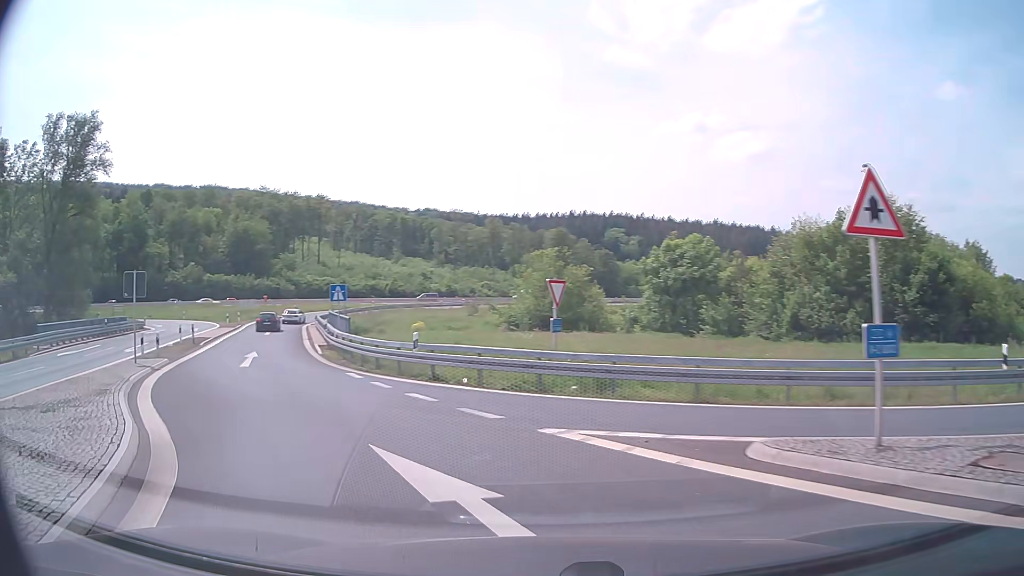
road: motorway_link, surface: asphalt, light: Day
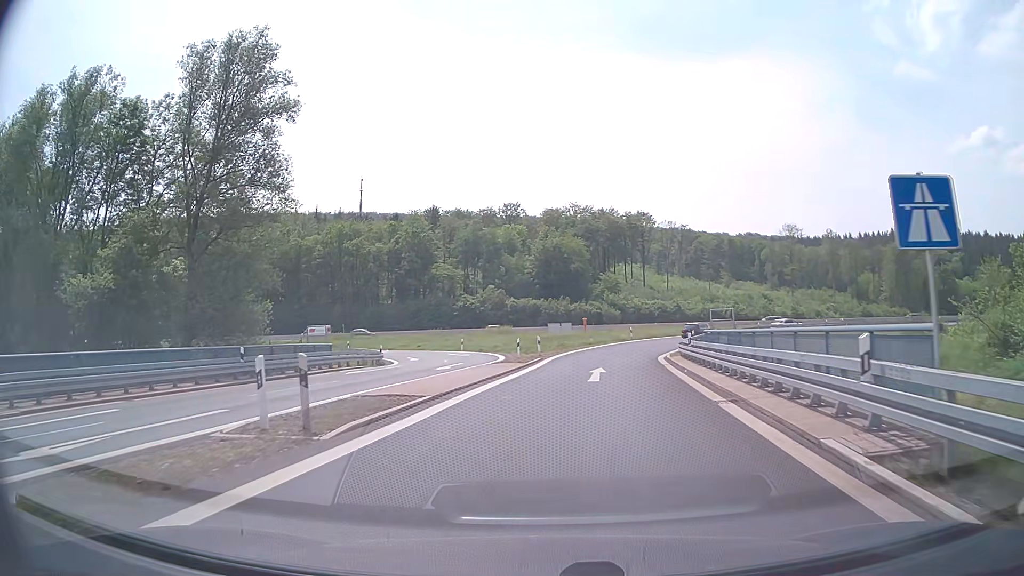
(-10.9, +25.3) m; -28°
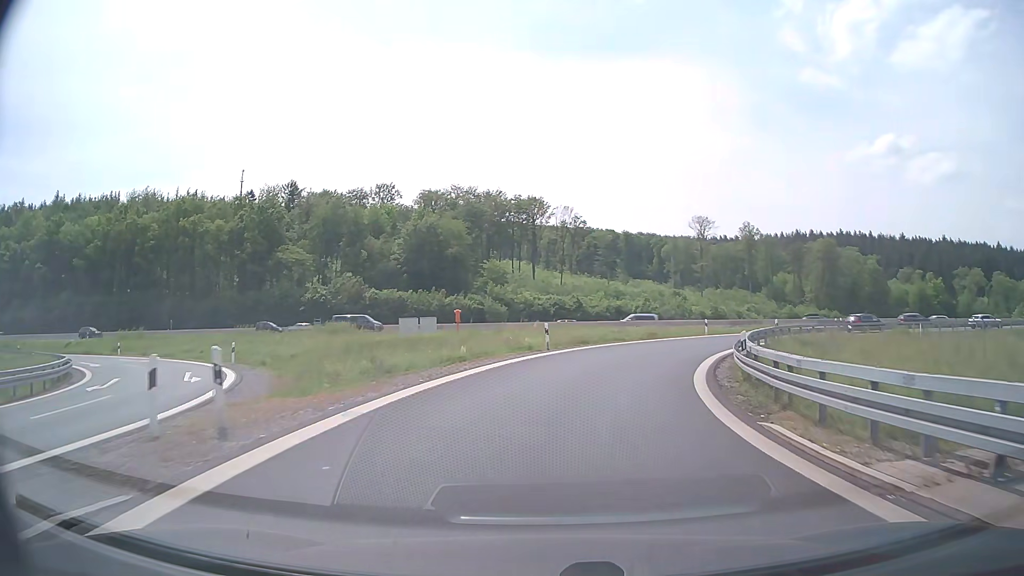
(+1.9, +29.2) m; +9°
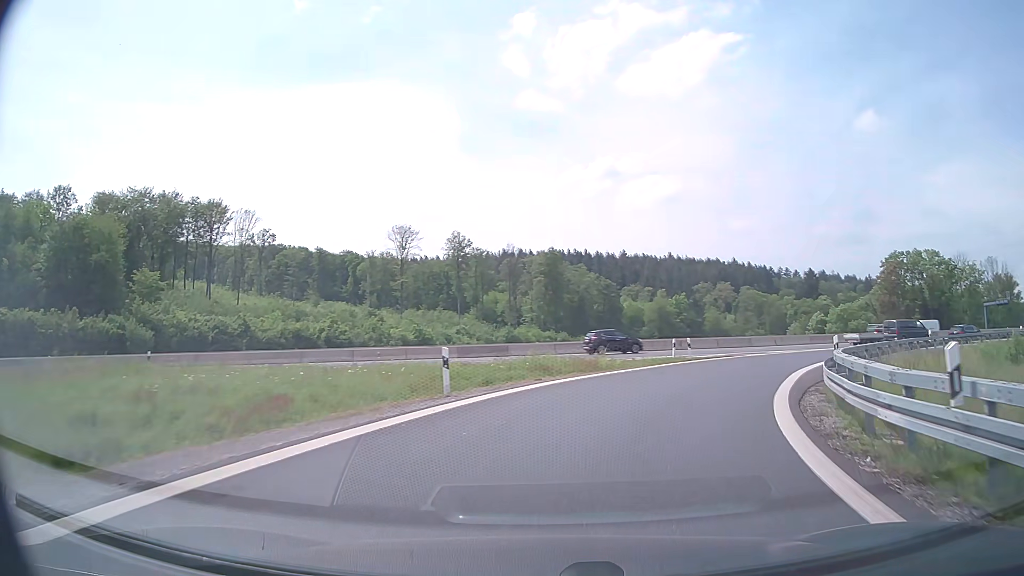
(+5.4, +29.3) m; +25°
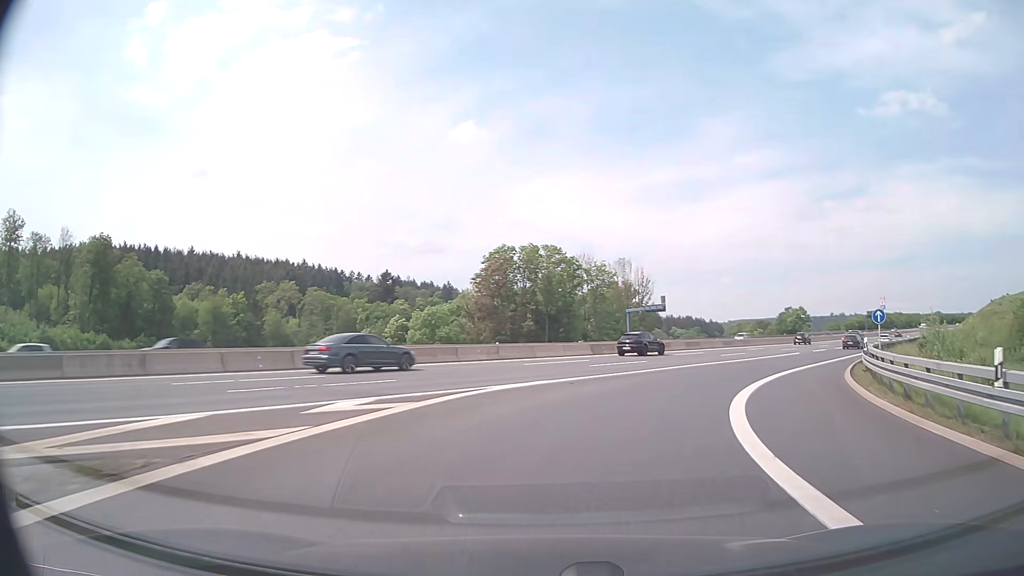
(+9.0, +27.7) m; +36°
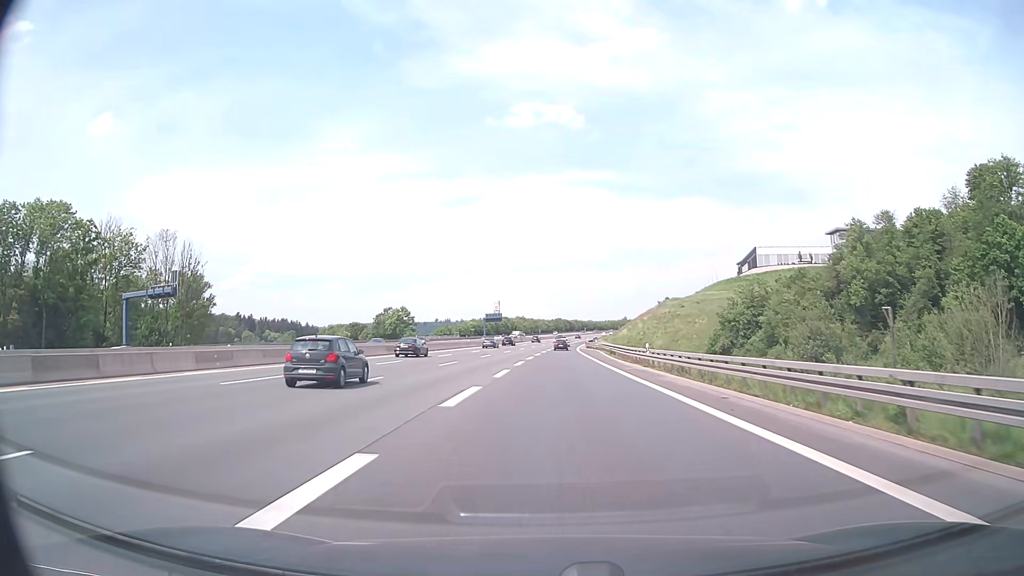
(+17.2, +43.0) m; +35°
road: motorway
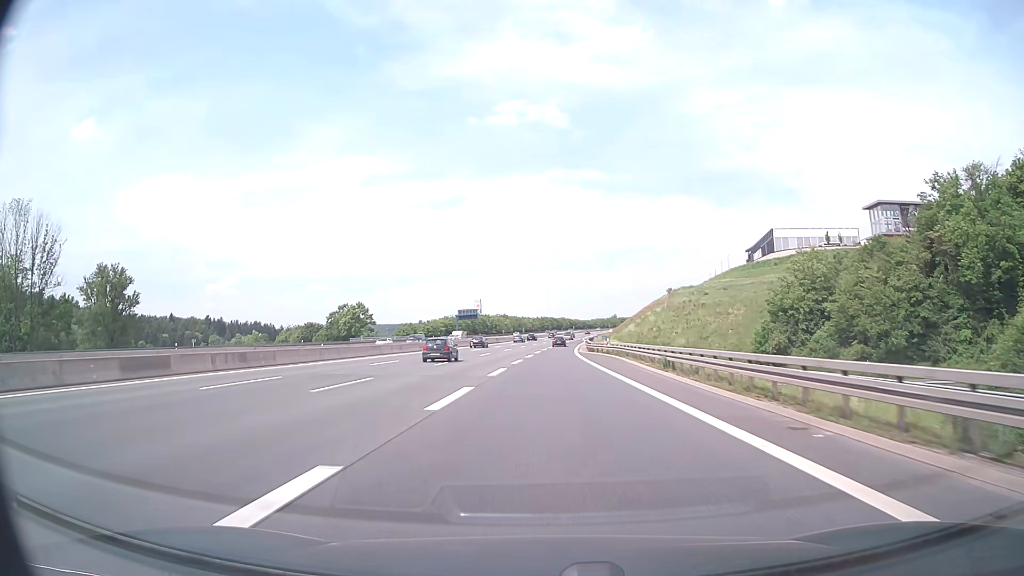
(+0.9, +37.5) m; +2°
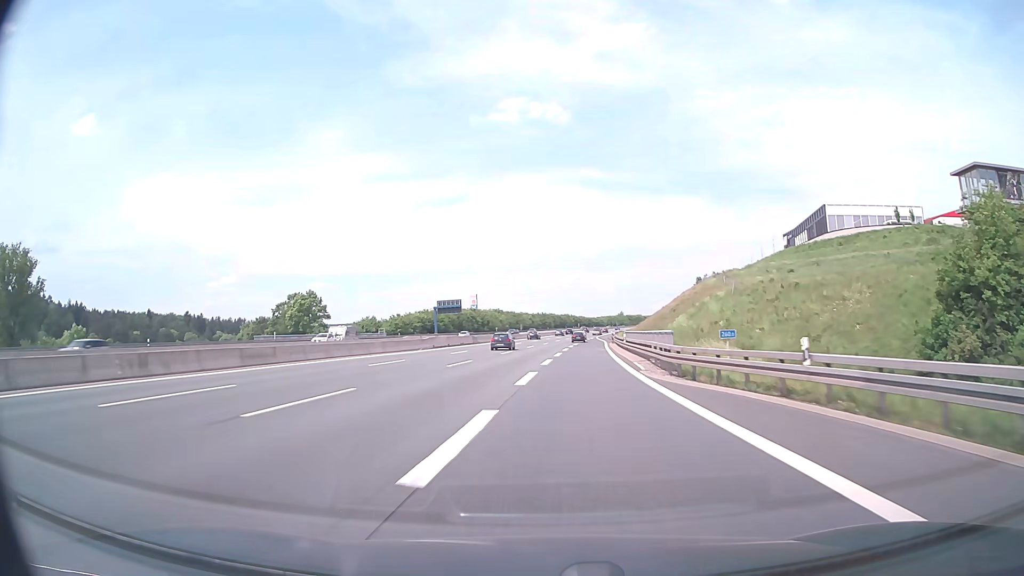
(-0.1, +43.1) m; 0°
(0, +10) (0, +20) (0, +30) (+1, +40) (+1, +50) (+2, +60) (+2, +70) (+3, +80) (+4, +90) (+5, +100) m
